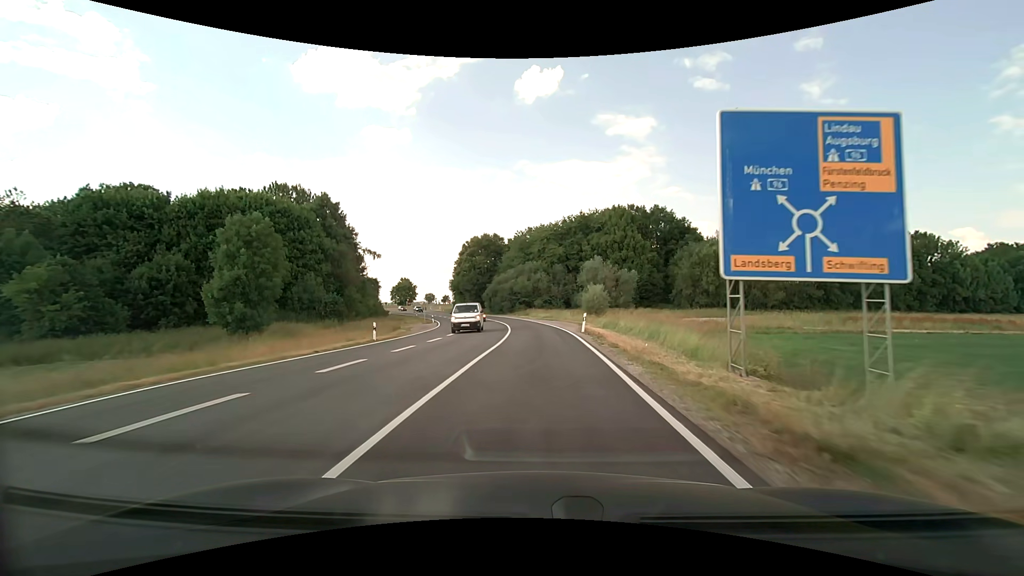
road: secondary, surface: asphalt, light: Day
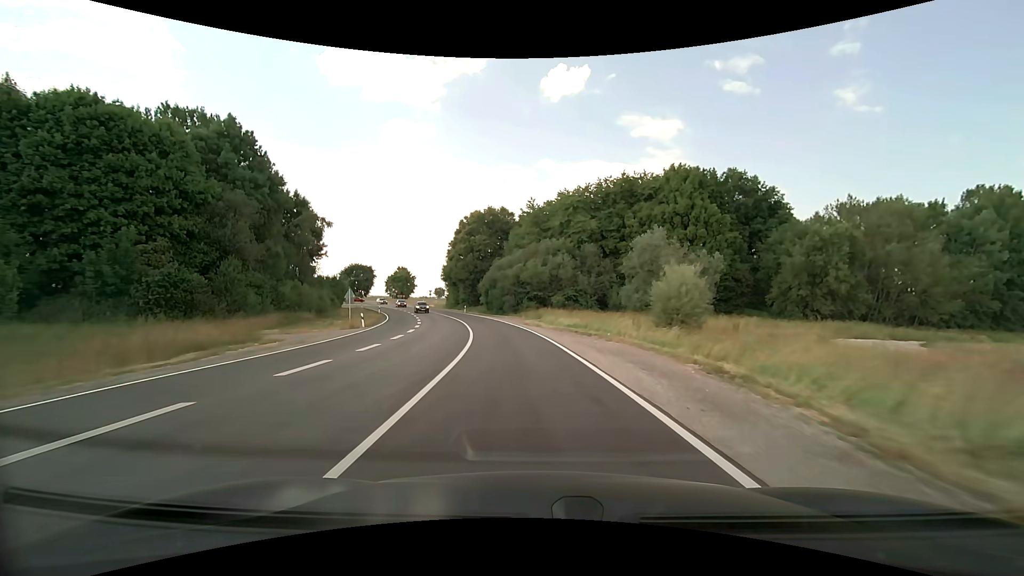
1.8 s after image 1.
(+0.1, +31.1) m; -1°
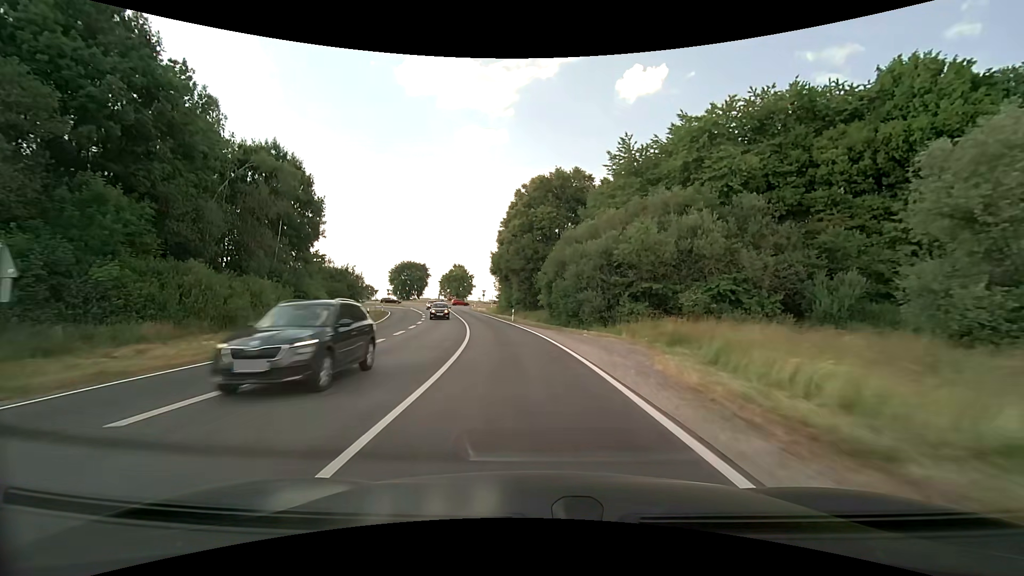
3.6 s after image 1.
(-2.0, +29.0) m; -8°
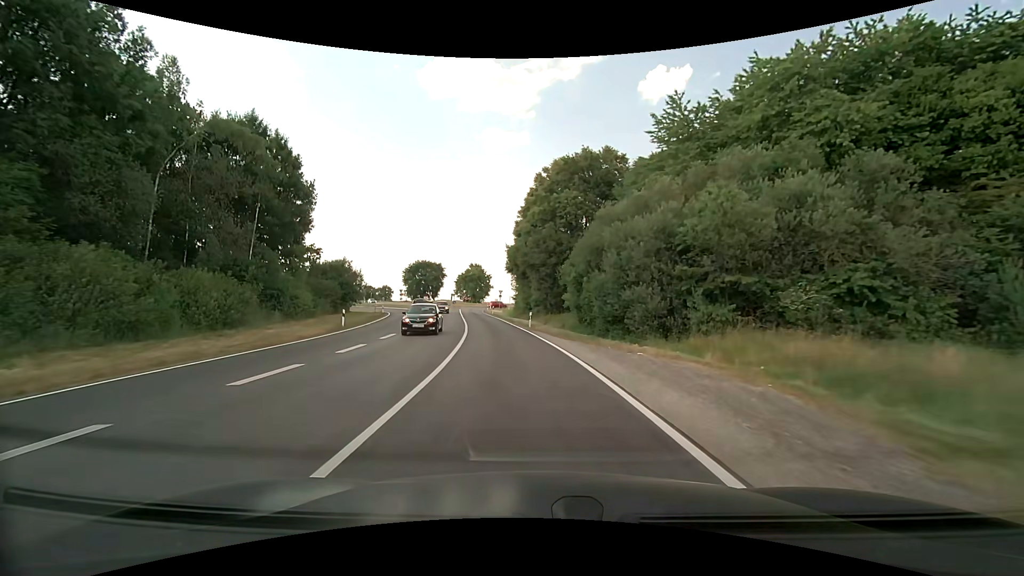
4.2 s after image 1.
(-0.2, +9.3) m; -2°
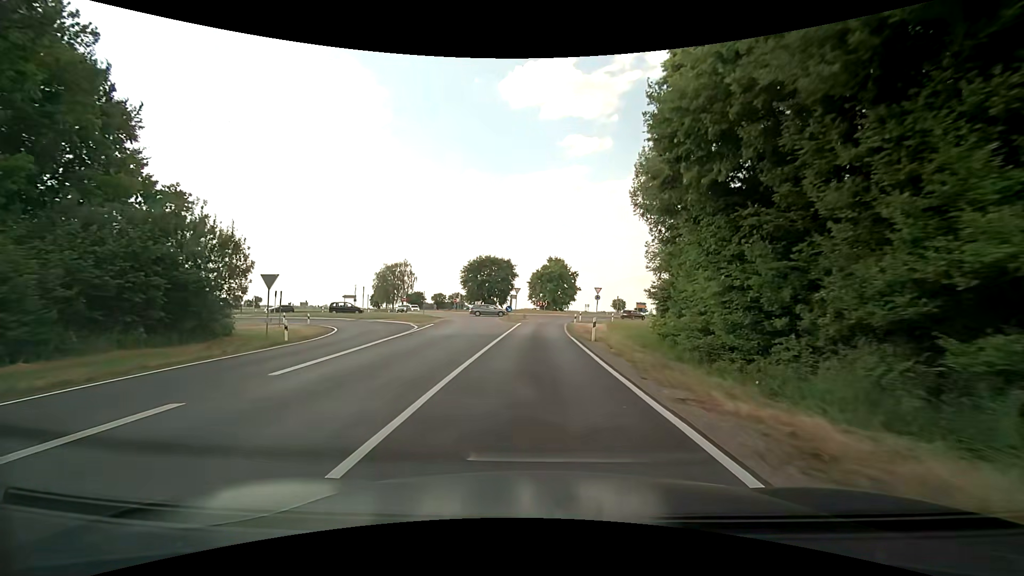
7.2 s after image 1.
(-4.1, +41.3) m; -10°
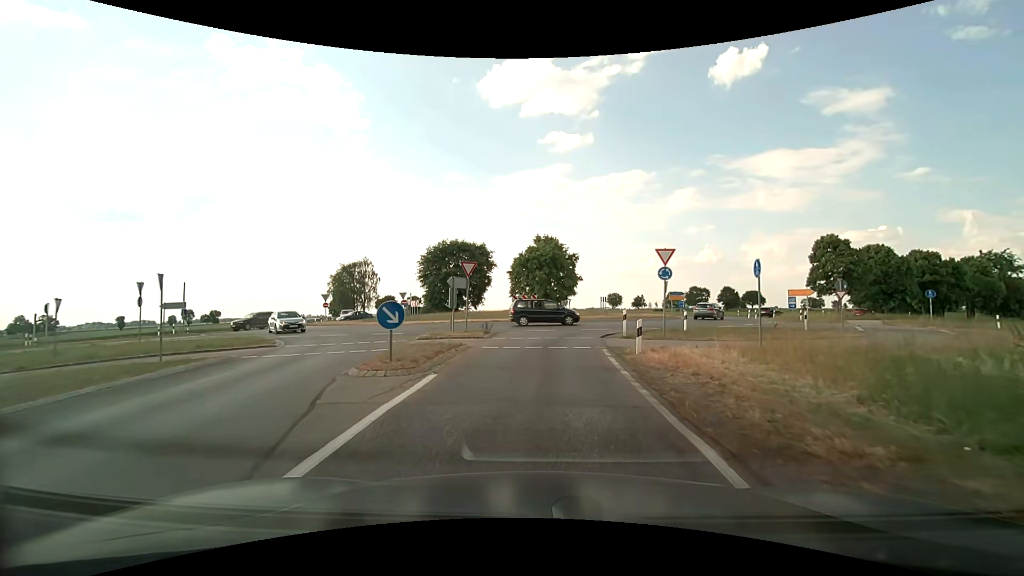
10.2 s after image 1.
(+0.3, +31.7) m; +1°
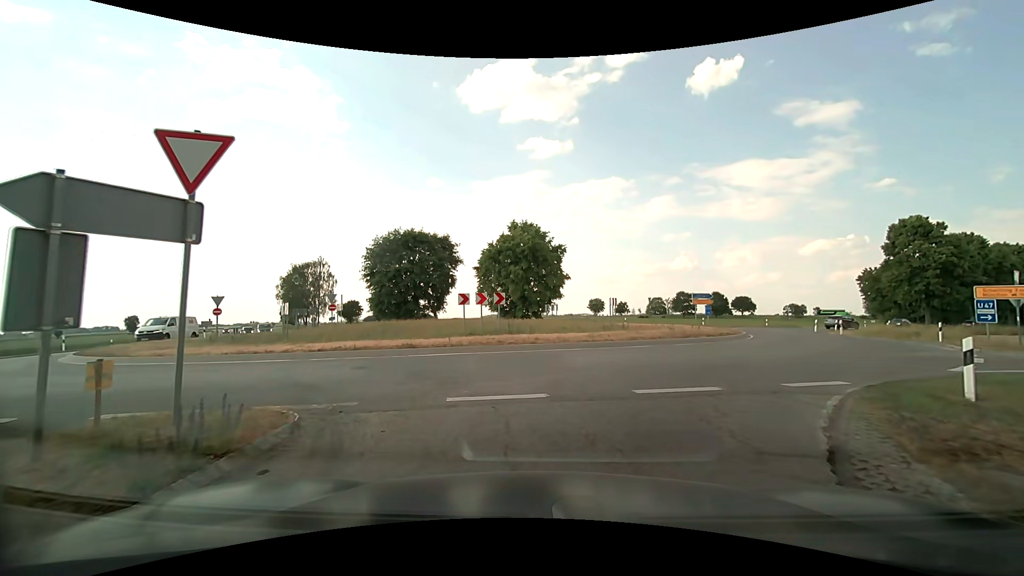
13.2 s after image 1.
(+0.4, +17.9) m; +1°
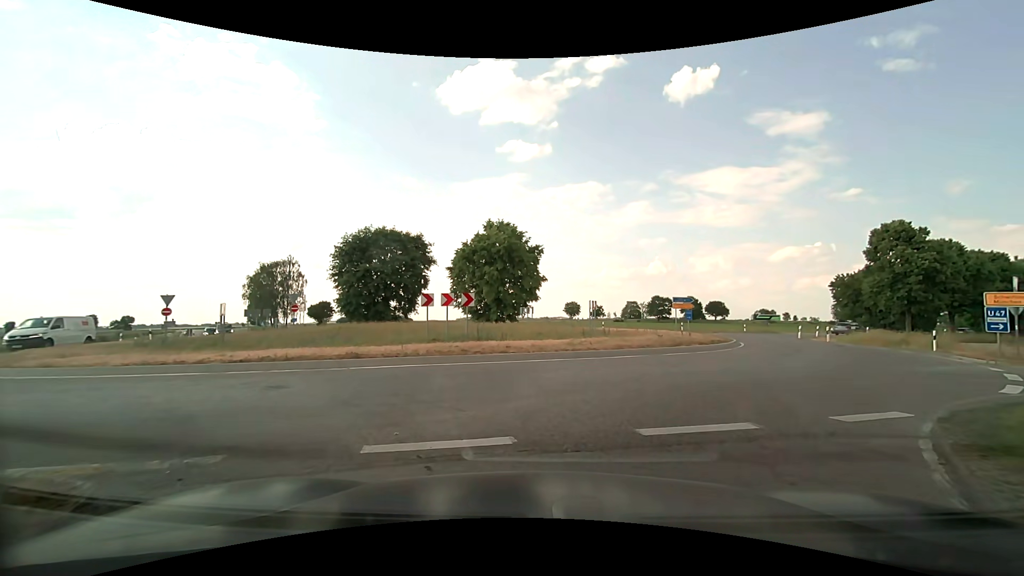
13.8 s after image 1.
(+0.1, +2.5) m; +2°
(+3, +9) (+8, +18) (+13, +27) (+16, +36) (+20, +45) (+27, +52) (+35, +58) (+43, +65) (+51, +71) (+59, +77) m
